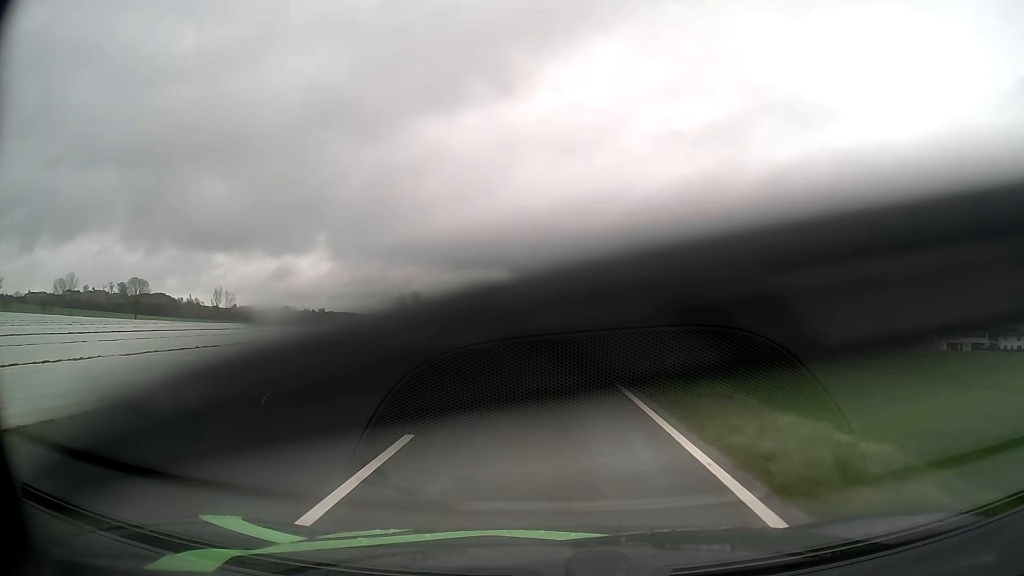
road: tertiary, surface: asphalt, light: Day
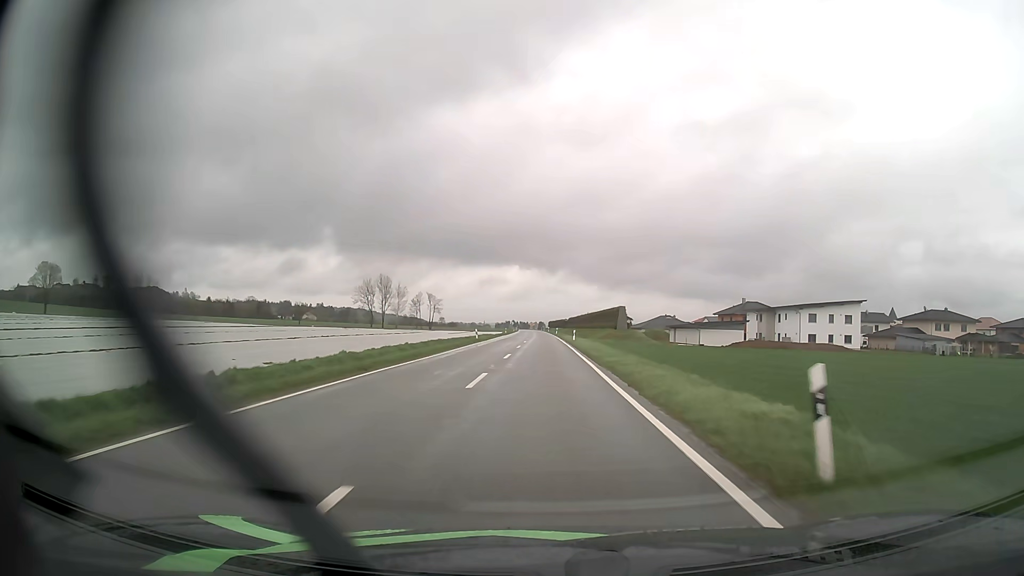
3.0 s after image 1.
(-0.8, +64.9) m; -1°
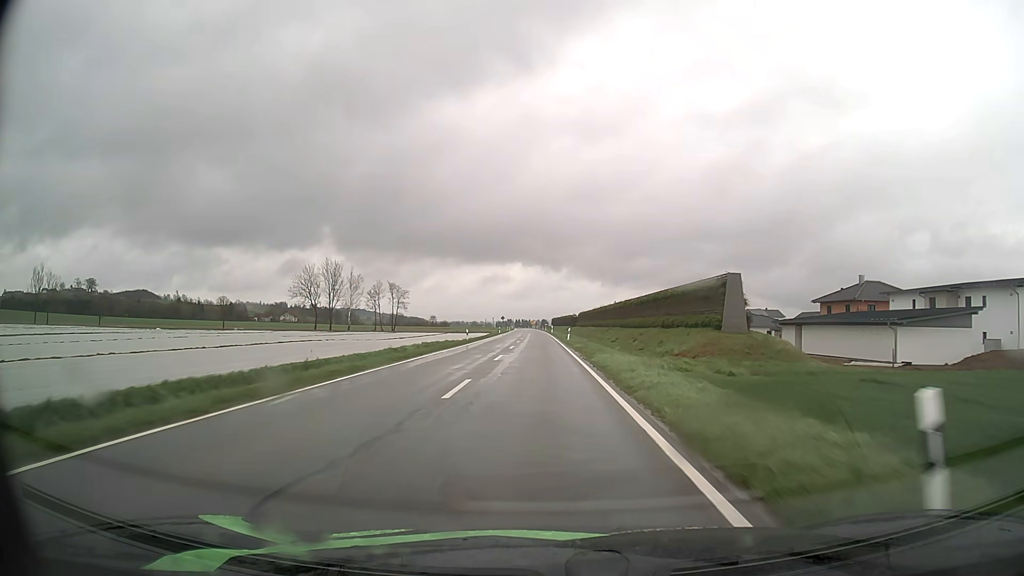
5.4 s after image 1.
(+0.1, +51.9) m; 0°
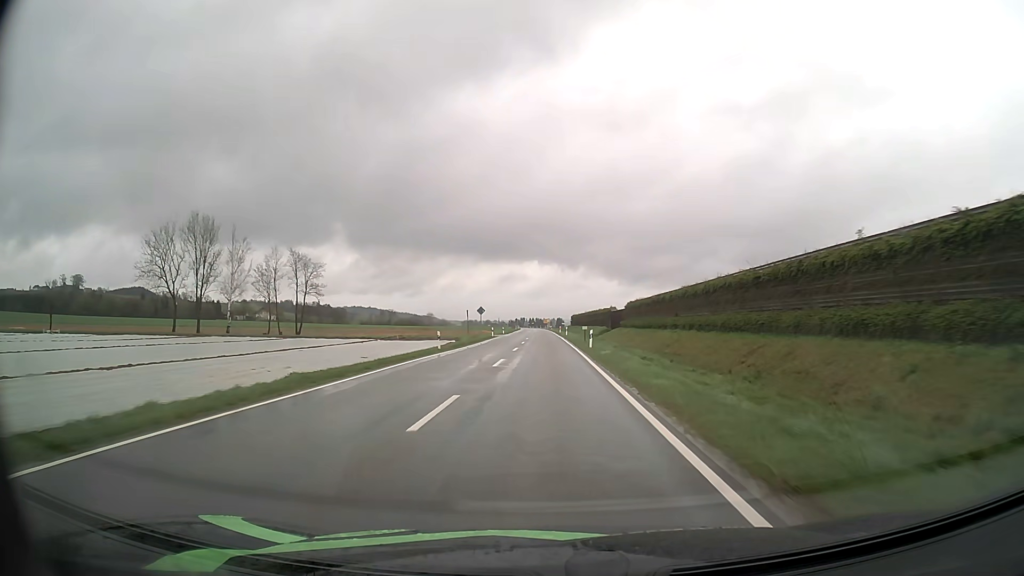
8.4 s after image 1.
(-0.8, +66.4) m; -1°
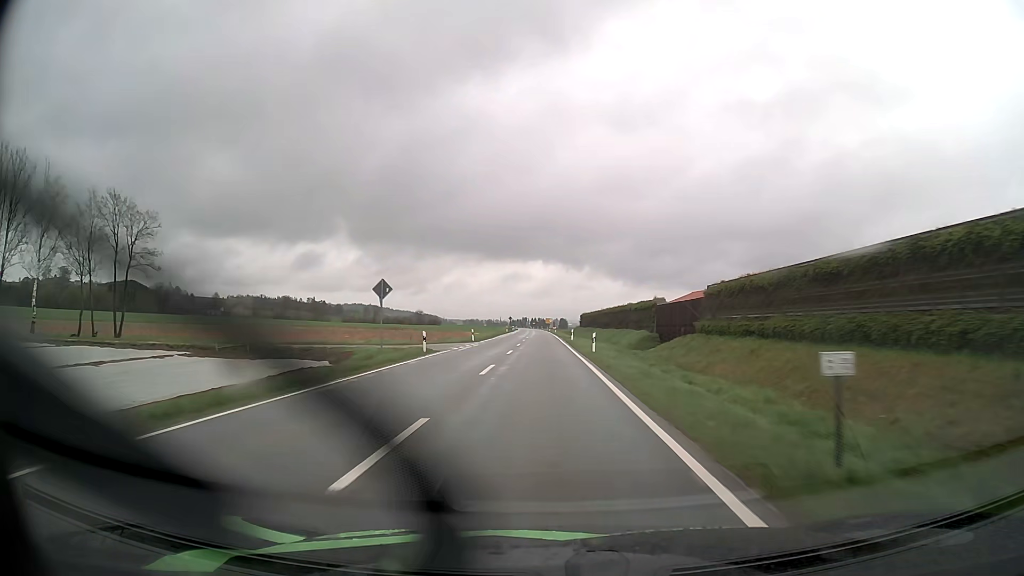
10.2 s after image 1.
(0.0, +40.3) m; 0°
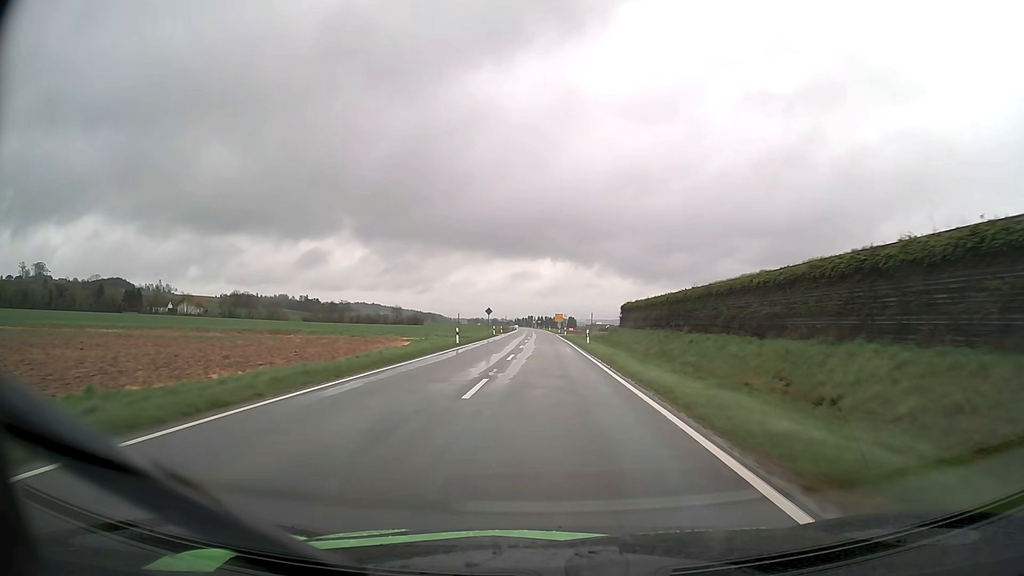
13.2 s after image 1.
(-0.6, +68.8) m; 0°
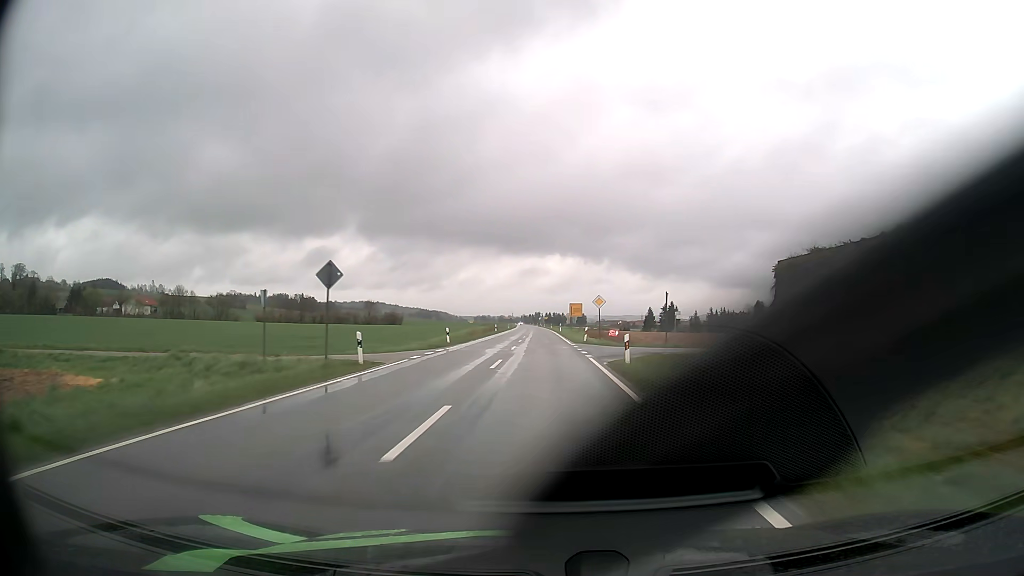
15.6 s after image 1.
(-0.3, +54.9) m; -1°
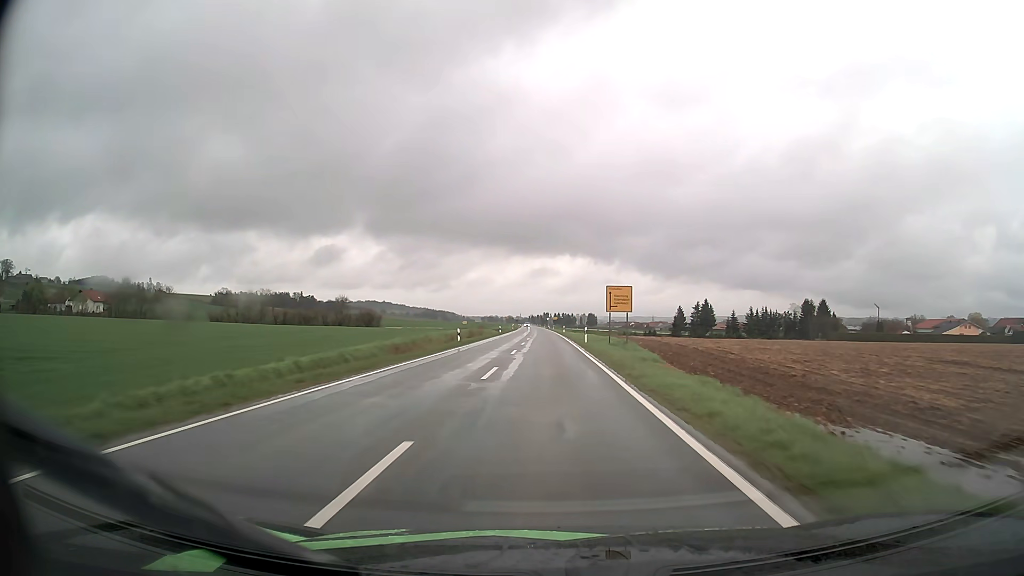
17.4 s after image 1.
(-0.3, +40.6) m; -1°
(0, +10) (0, +20) (0, +30) (0, +40) (0, +50) (0, +60) (0, +70) (0, +80) (0, +90) (0, +100) m
